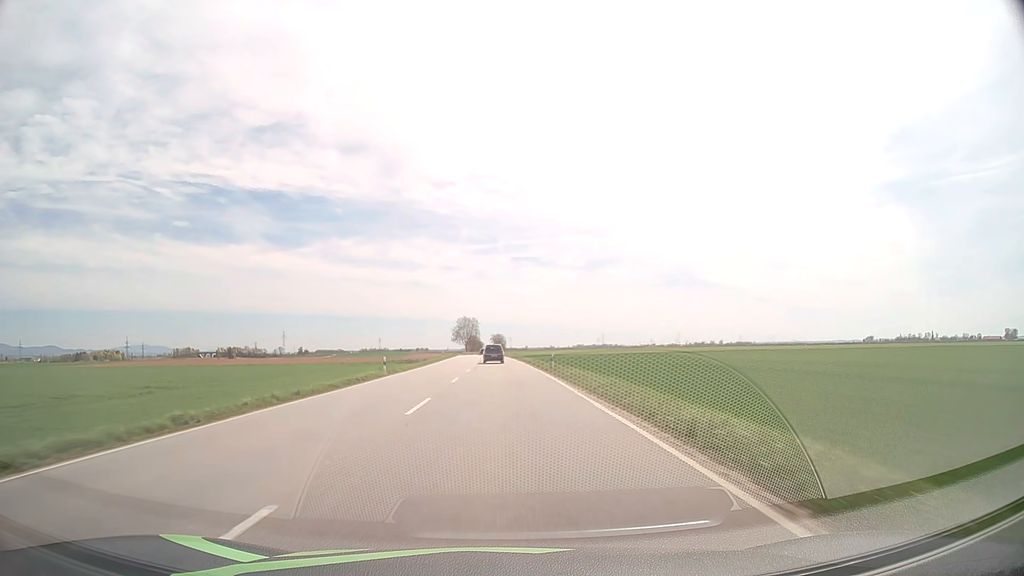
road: primary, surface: asphalt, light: Day
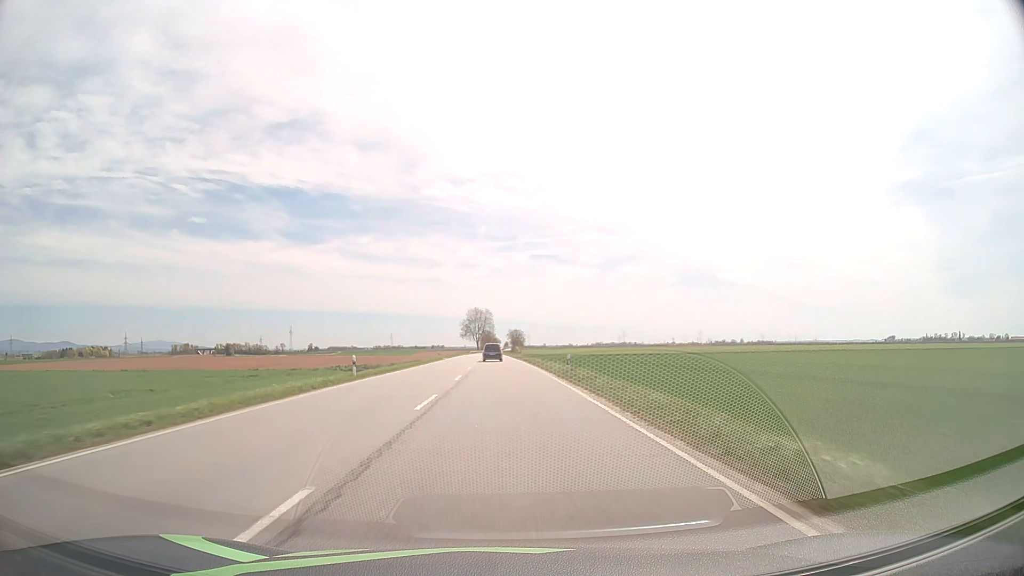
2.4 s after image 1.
(-0.8, +59.6) m; -1°
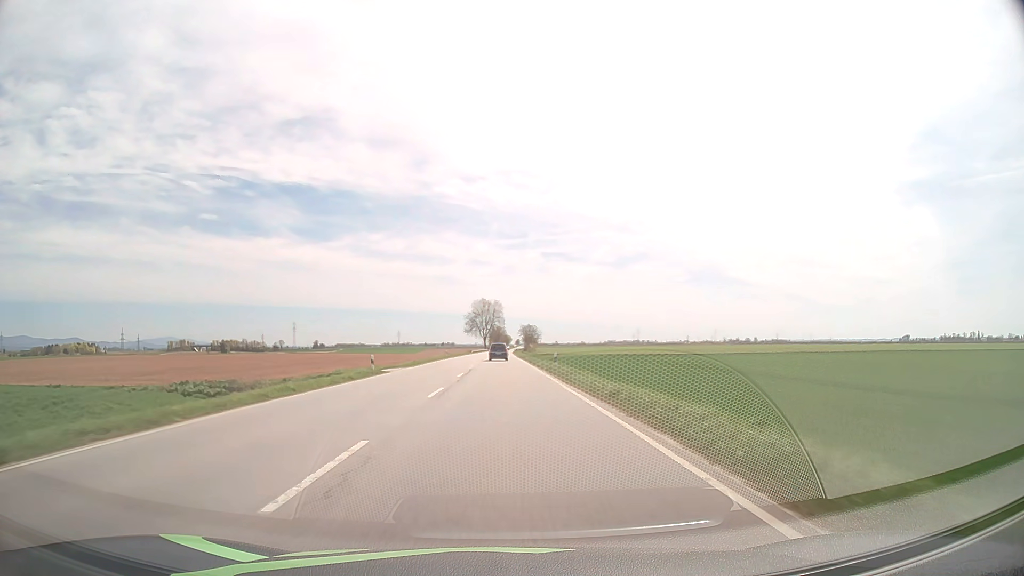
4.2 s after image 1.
(-0.4, +45.1) m; -1°
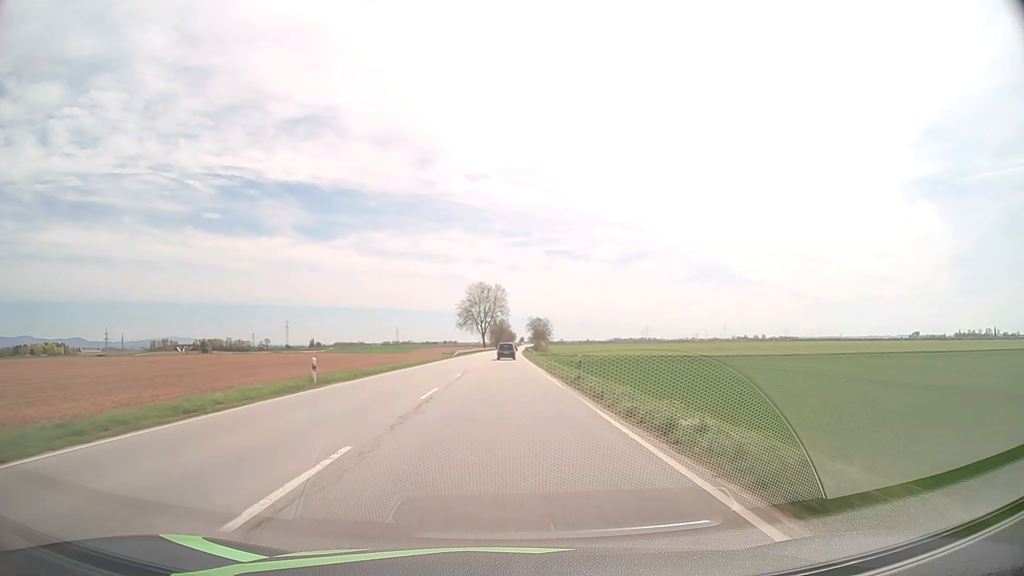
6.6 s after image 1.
(-0.4, +60.8) m; 0°
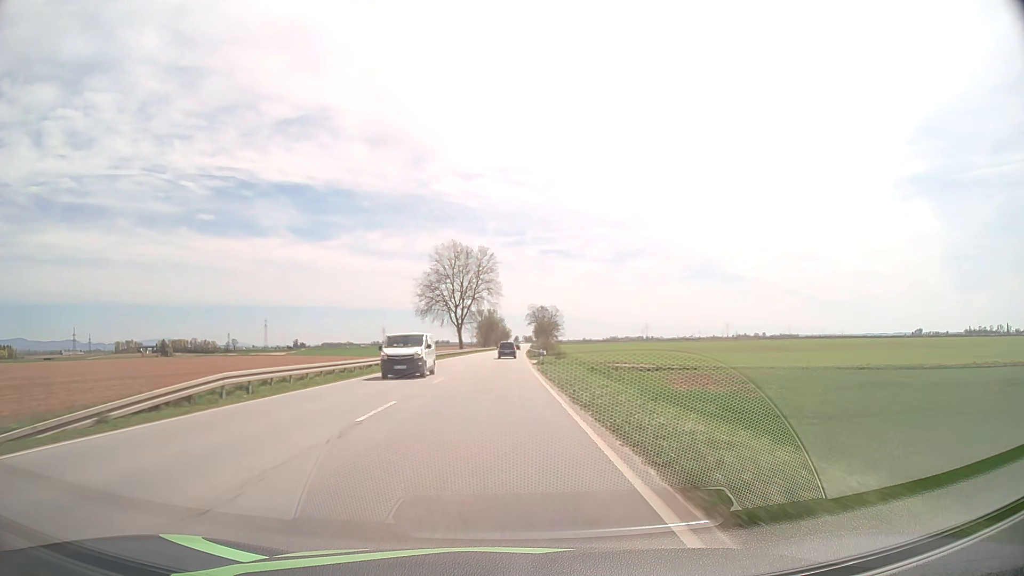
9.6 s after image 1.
(+0.8, +77.0) m; +1°
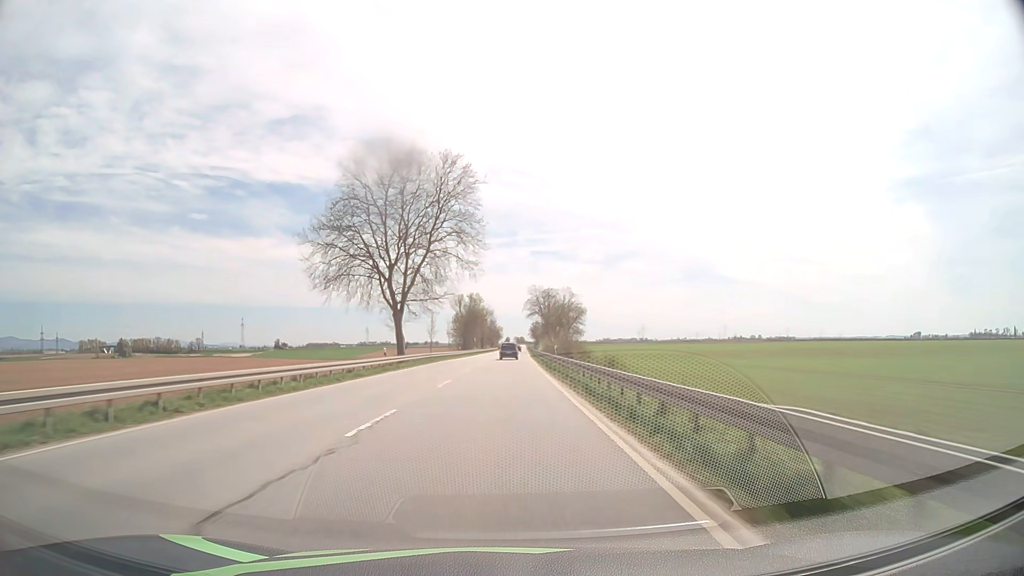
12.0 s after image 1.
(+0.3, +62.4) m; +1°
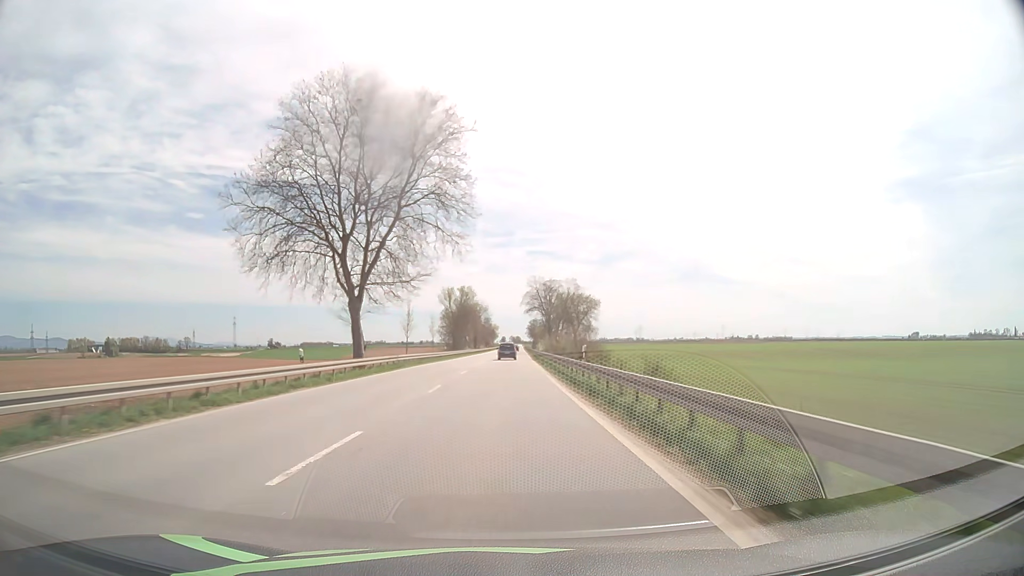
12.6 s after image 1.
(+0.1, +15.7) m; 0°
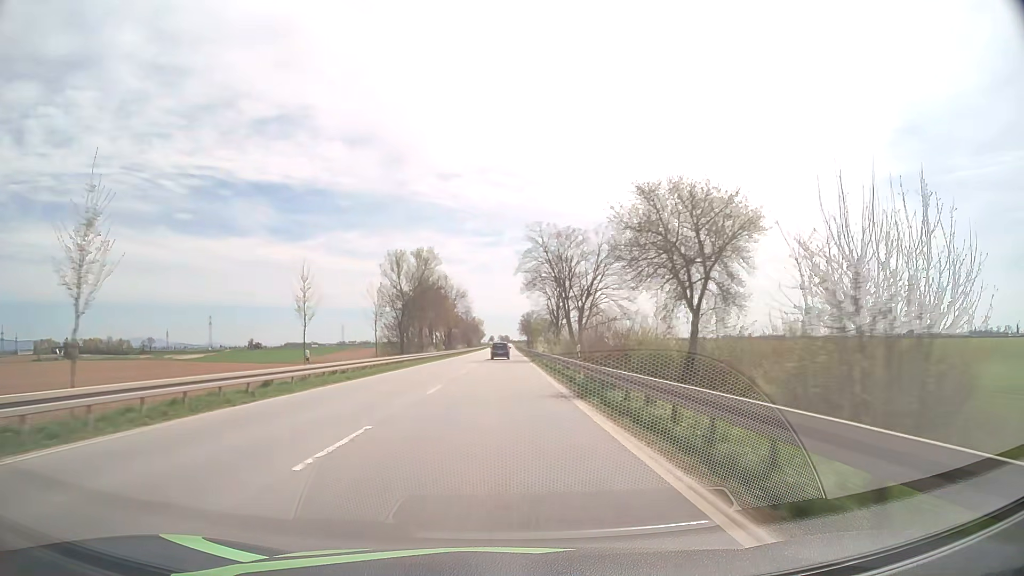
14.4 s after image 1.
(+0.5, +47.3) m; +1°
(0, +10) (0, +20) (0, +30) (0, +40) (0, +50) (0, +60) (0, +70) (0, +80) (0, +90) (+1, +100) m
